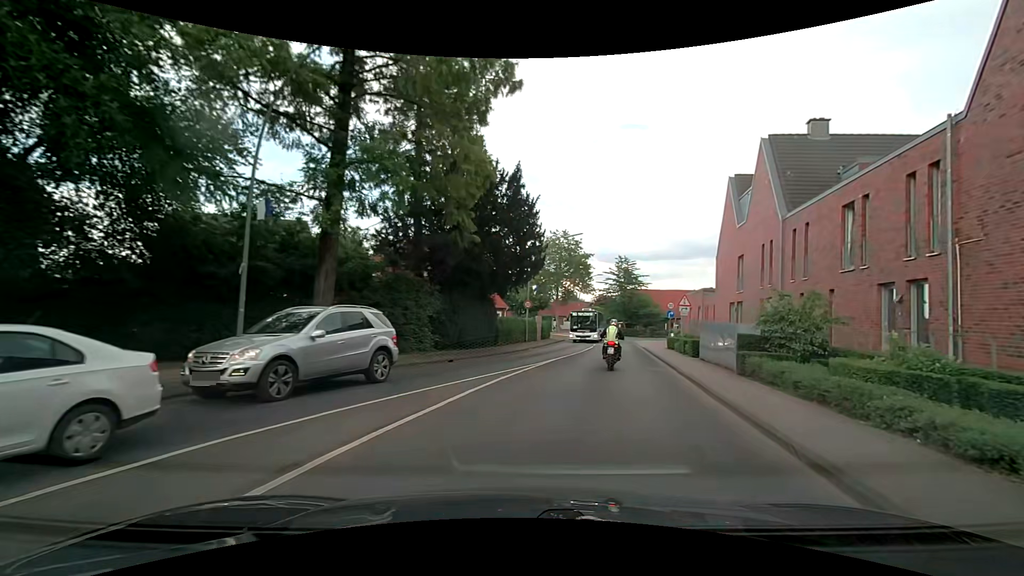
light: Day
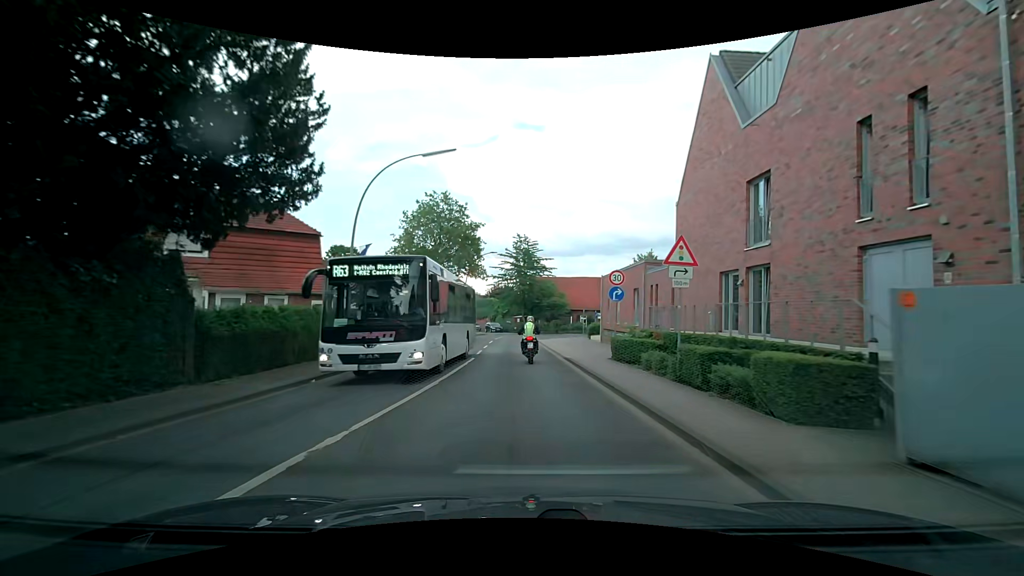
(+3.3, +18.1) m; +14°
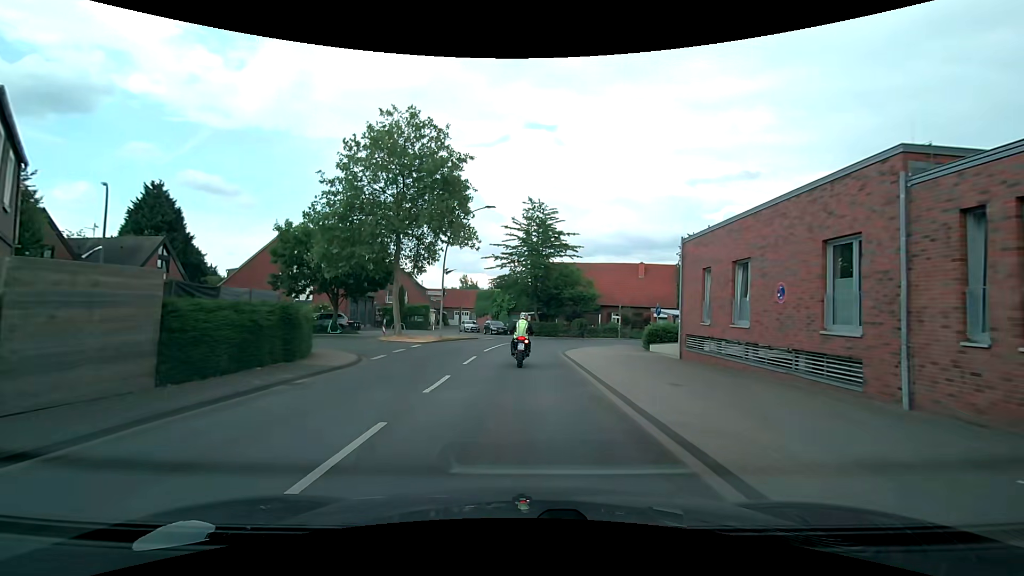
(-0.3, +19.4) m; -2°
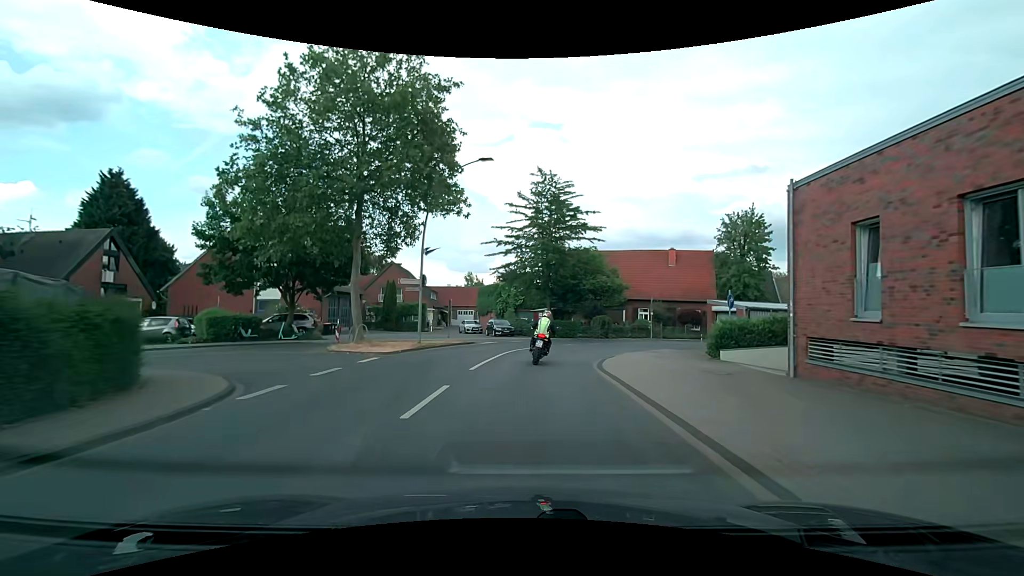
(-0.1, +9.1) m; -1°
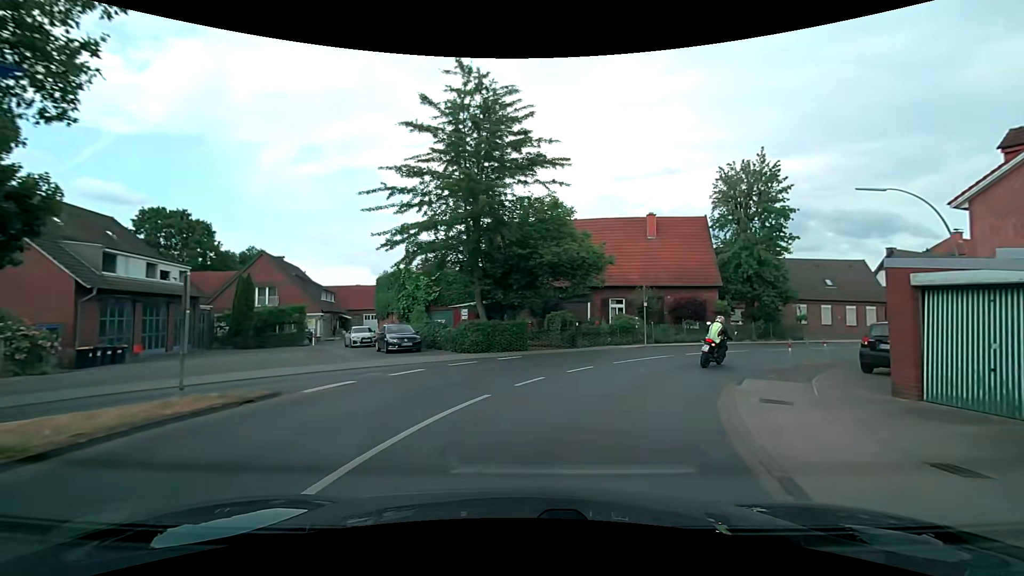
(+0.4, +17.0) m; +8°
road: secondary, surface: asphalt
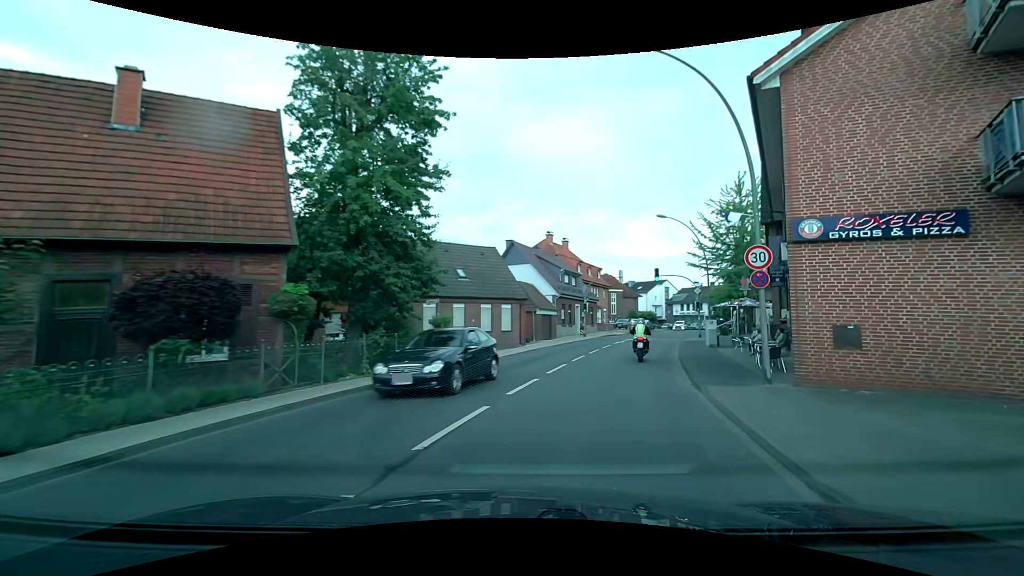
(+7.1, +20.1) m; +41°
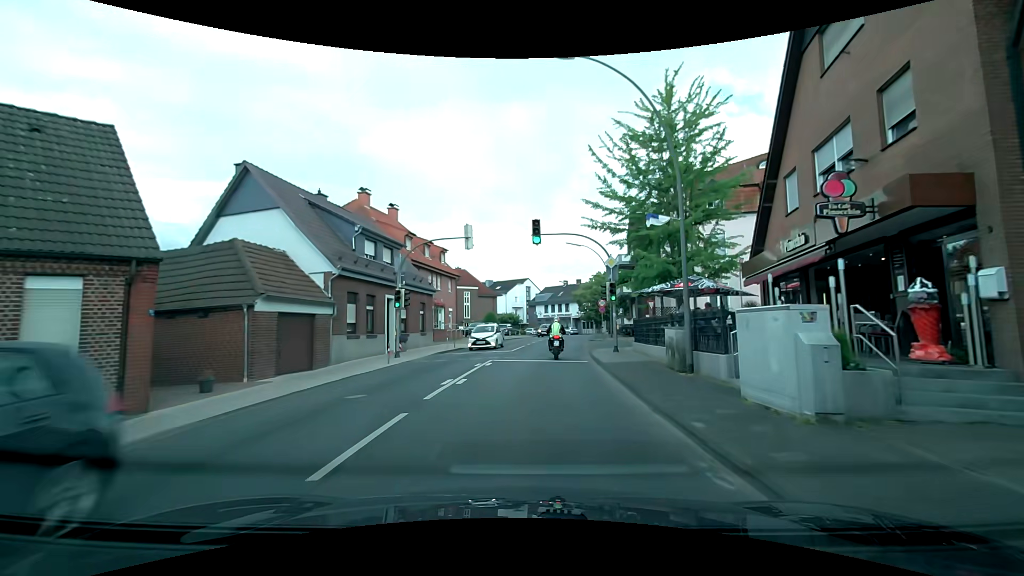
(+4.7, +22.6) m; +17°
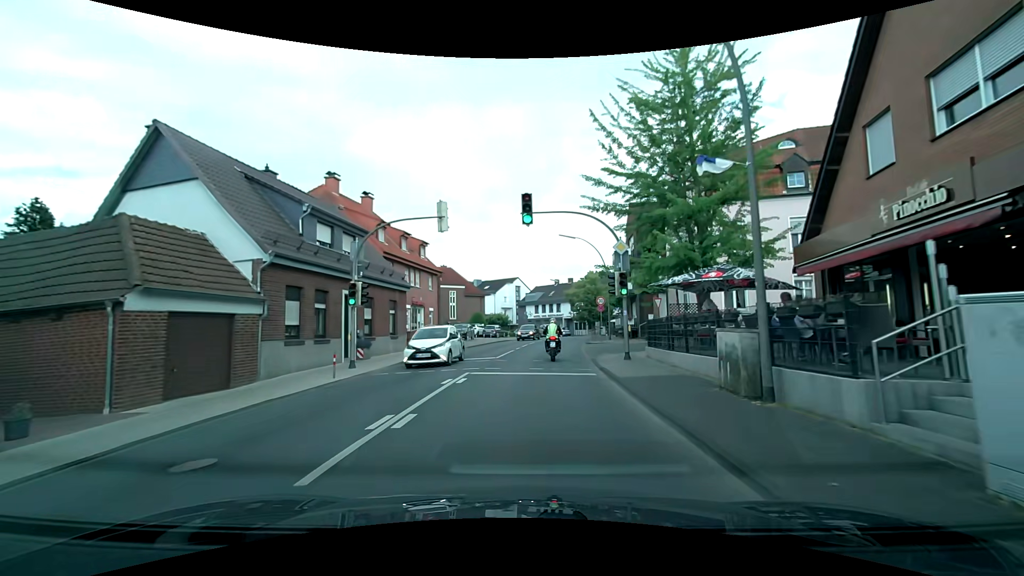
(+0.1, +4.6) m; +1°
(0, +10) (+1, +20) (+2, +30) (+4, +40) (+5, +50) (+7, +59) (+8, +69) (+6, +79) (+2, +88) (-3, +97) m
